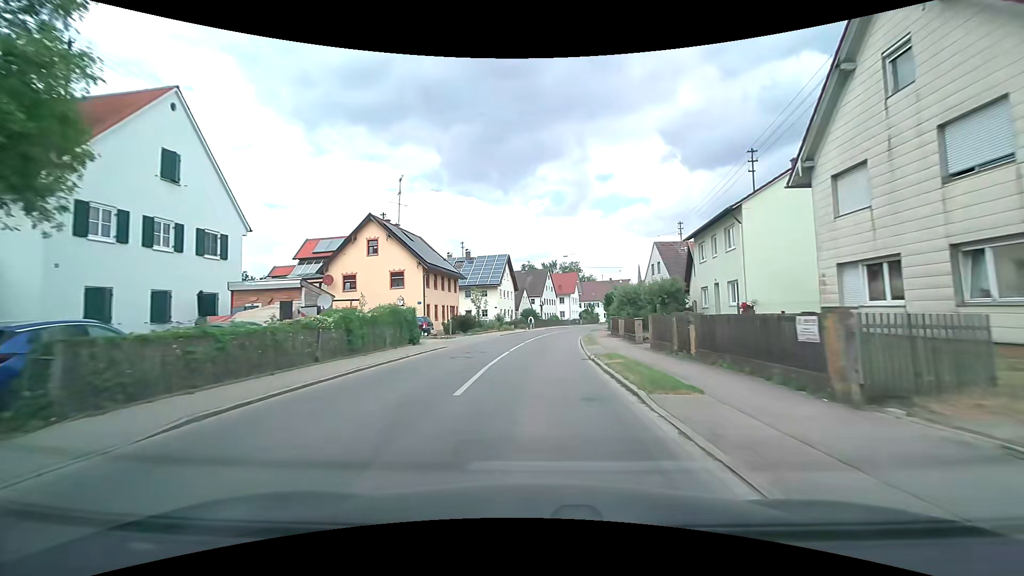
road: tertiary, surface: asphalt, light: Day
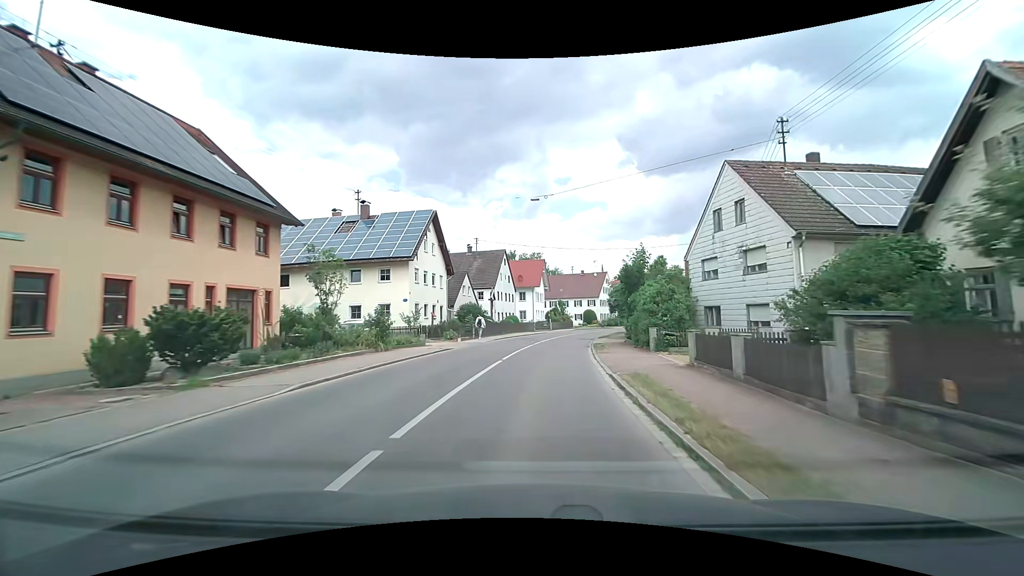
(+1.1, +29.5) m; +5°
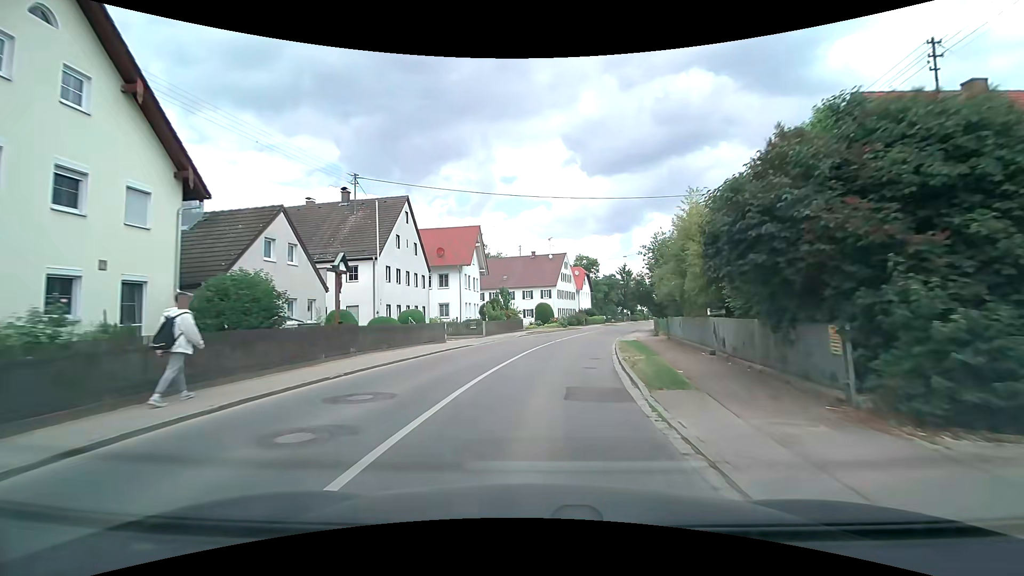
(+1.4, +28.8) m; +6°
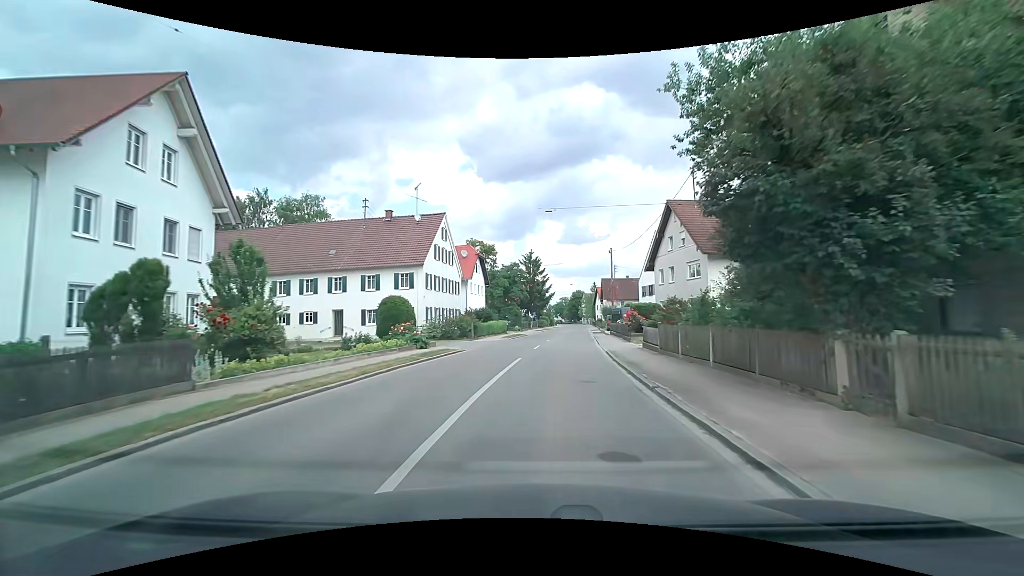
(+3.6, +34.0) m; +12°
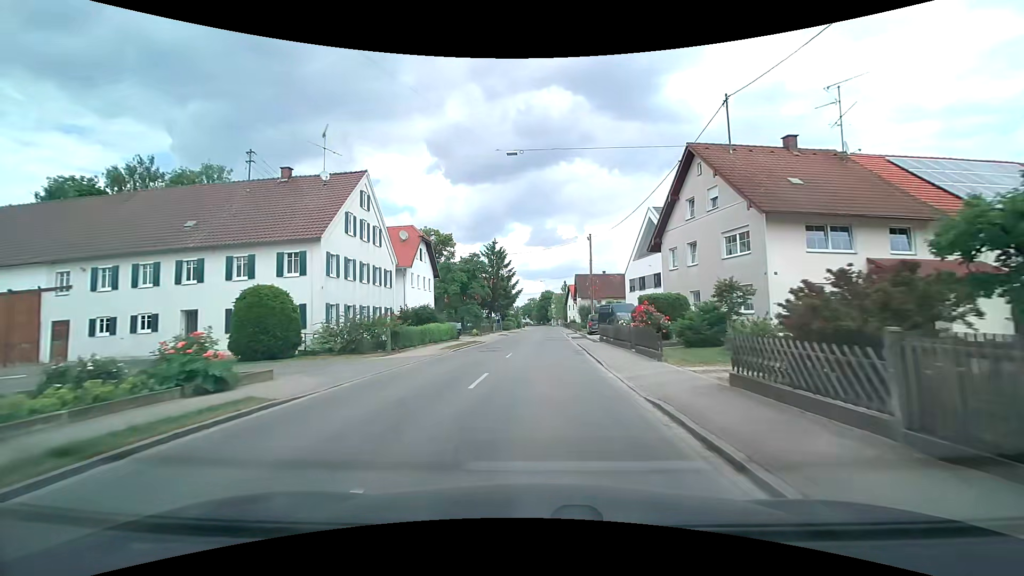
(+0.6, +13.8) m; +4°
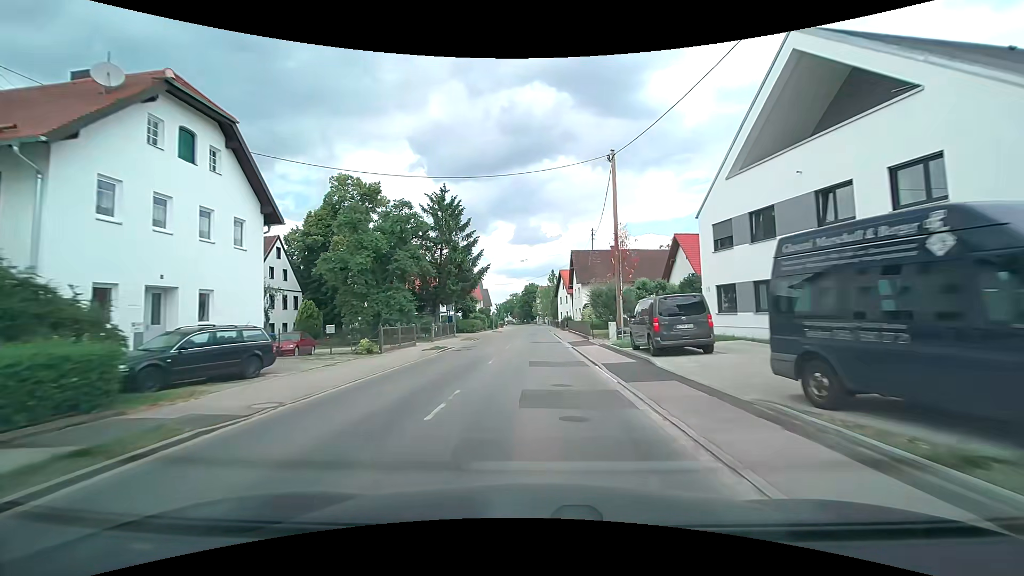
(+0.9, +30.2) m; +2°
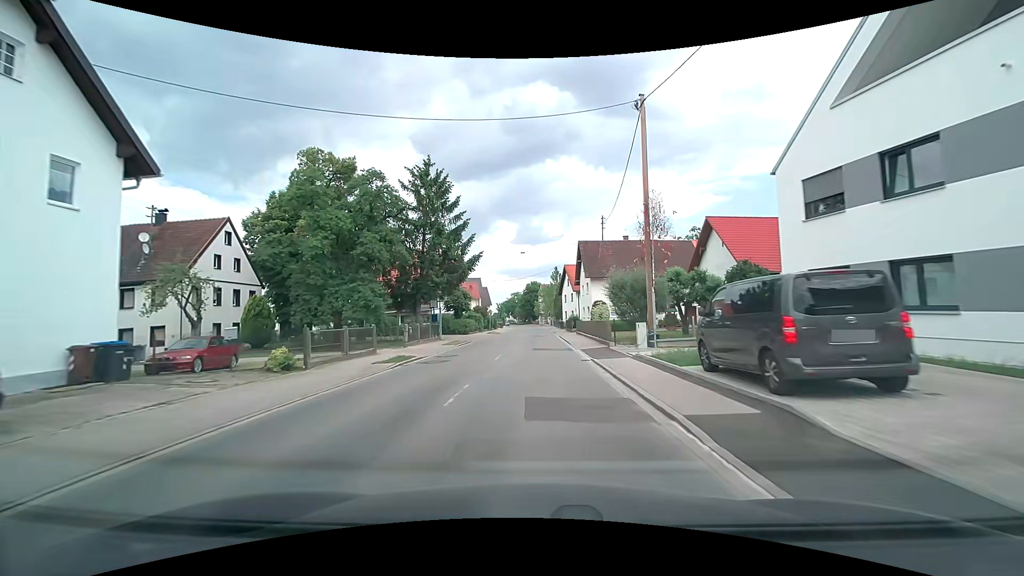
(0.0, +7.9) m; 0°
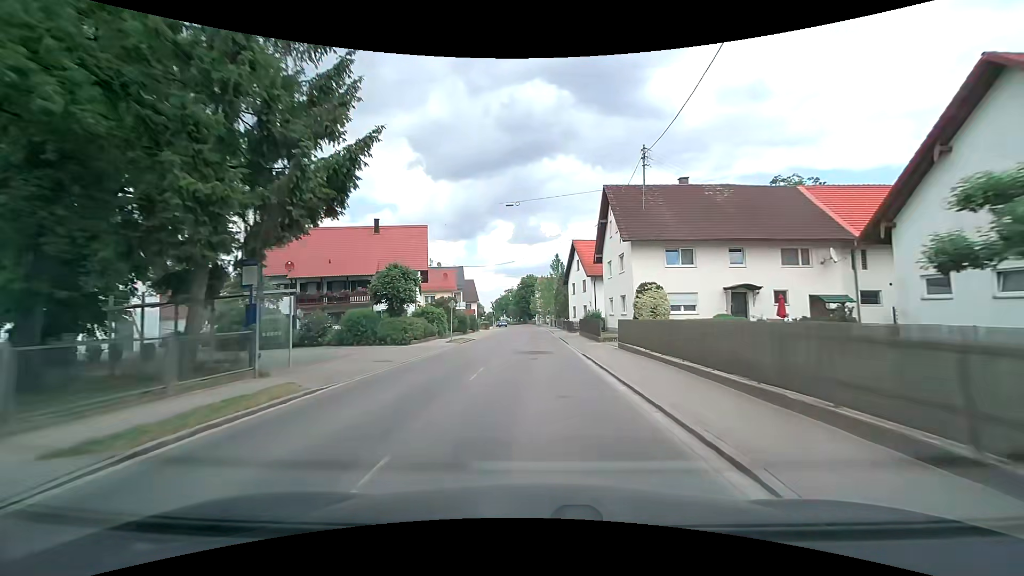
(+0.1, +24.0) m; +1°
